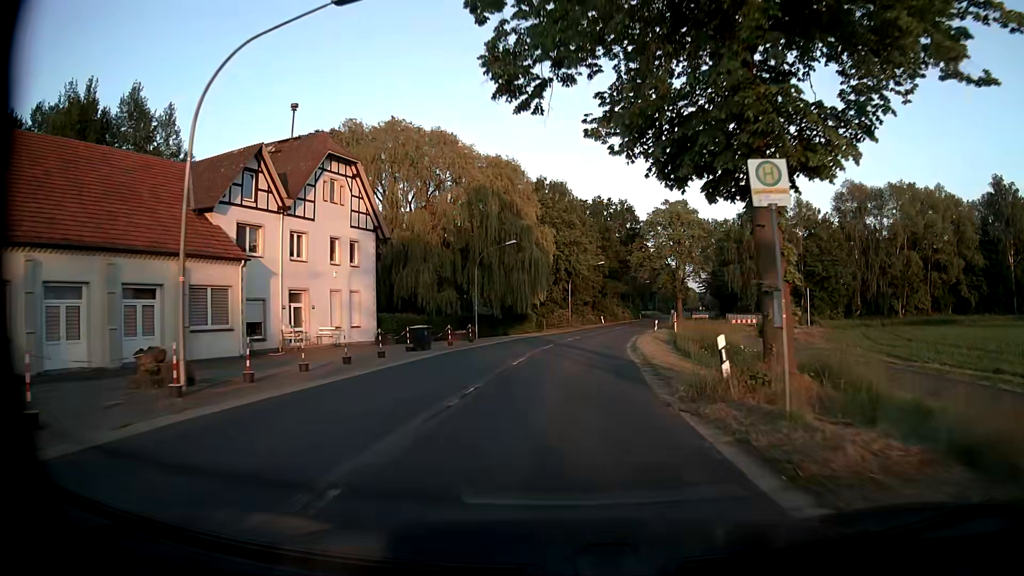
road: secondary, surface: asphalt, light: Day
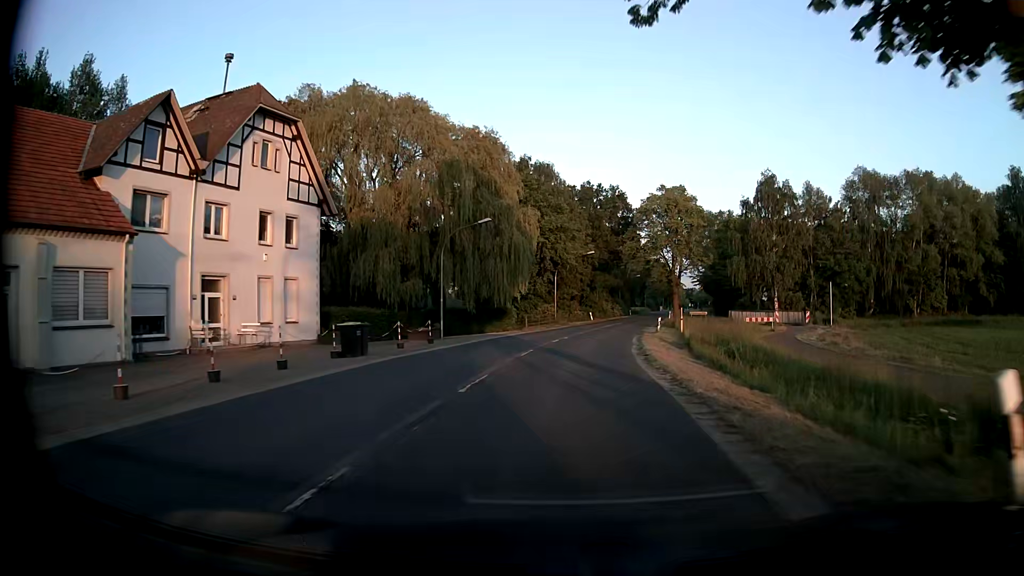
(+0.1, +7.8) m; +1°
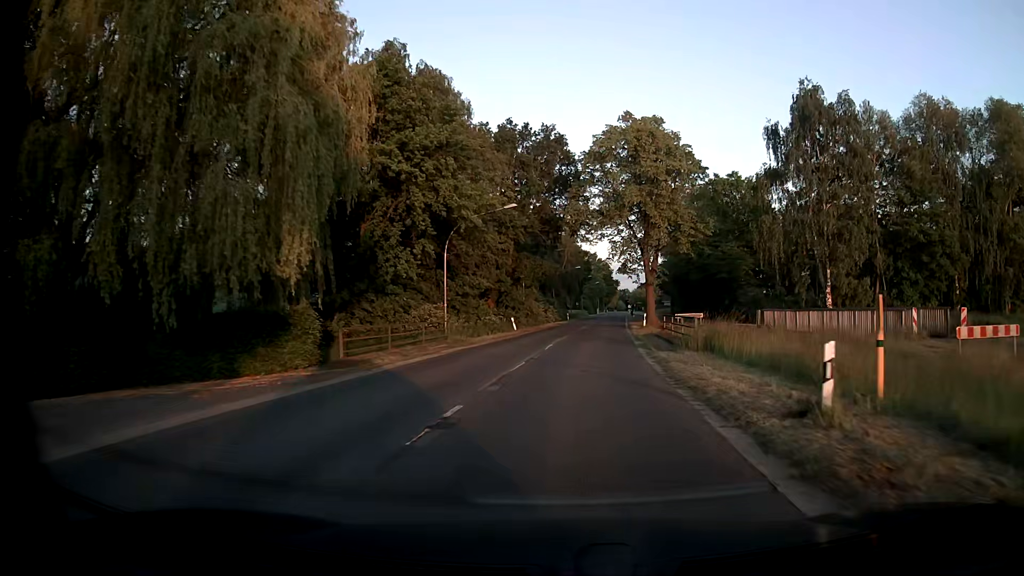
(+1.7, +31.2) m; +6°
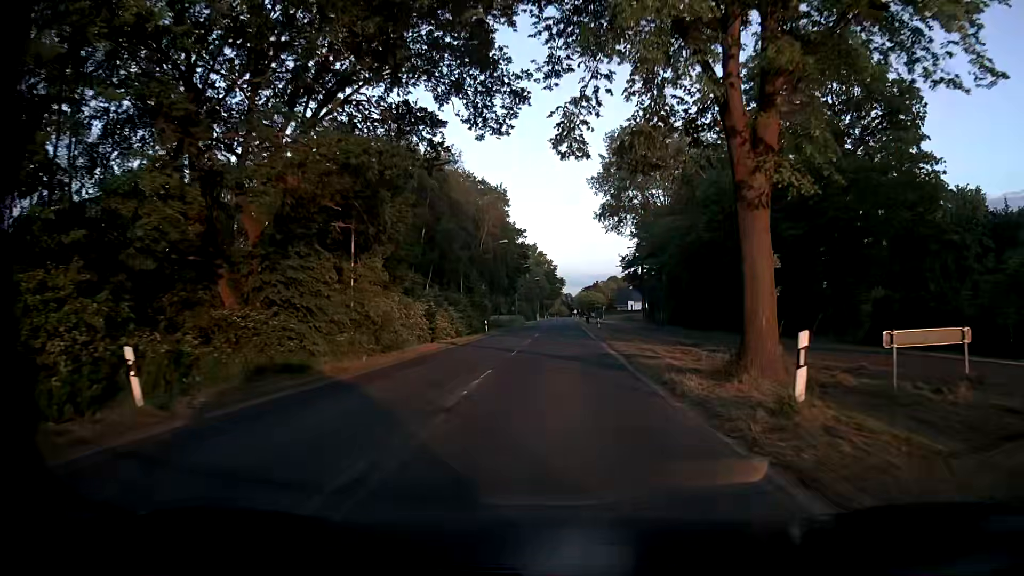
(+2.1, +38.2) m; +5°
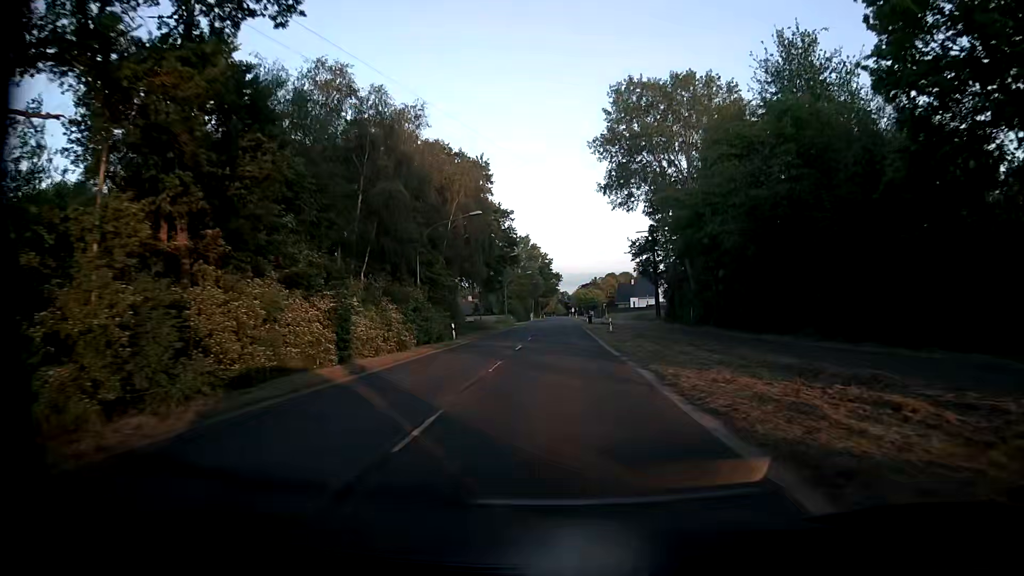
(+0.1, +15.2) m; +1°
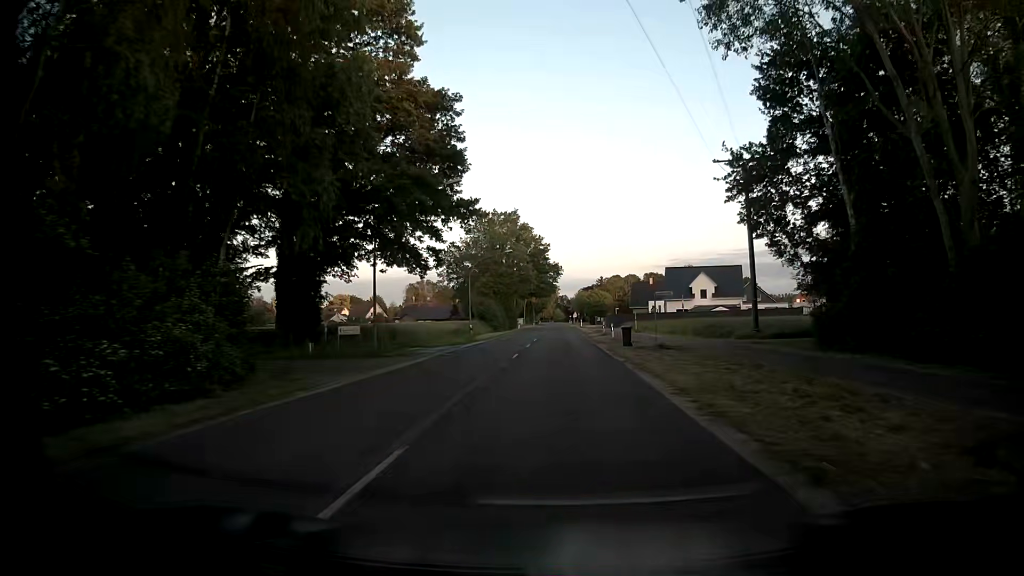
(-0.7, +38.2) m; -1°
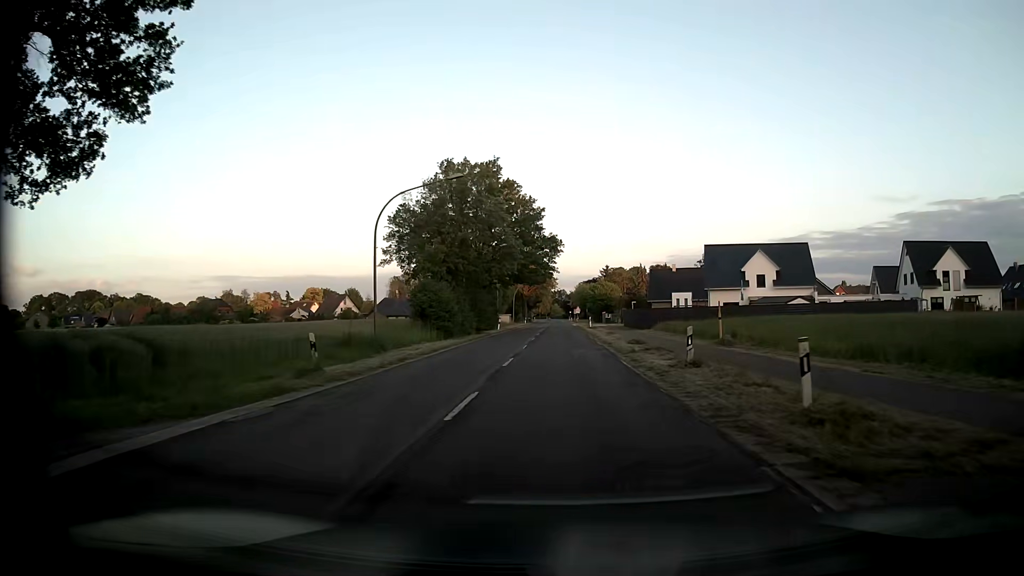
(0.0, +30.7) m; 0°
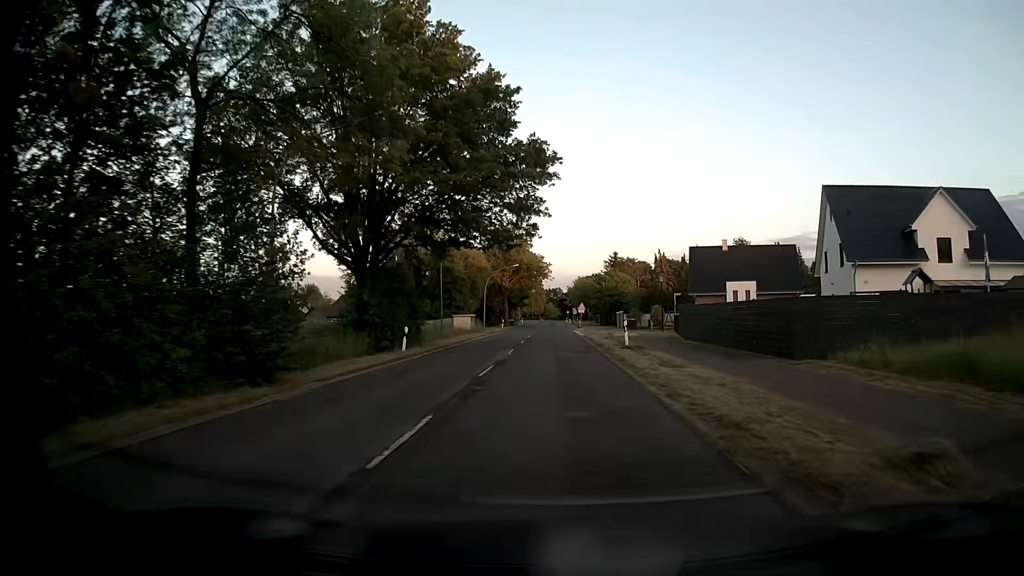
(+0.2, +38.7) m; 0°
